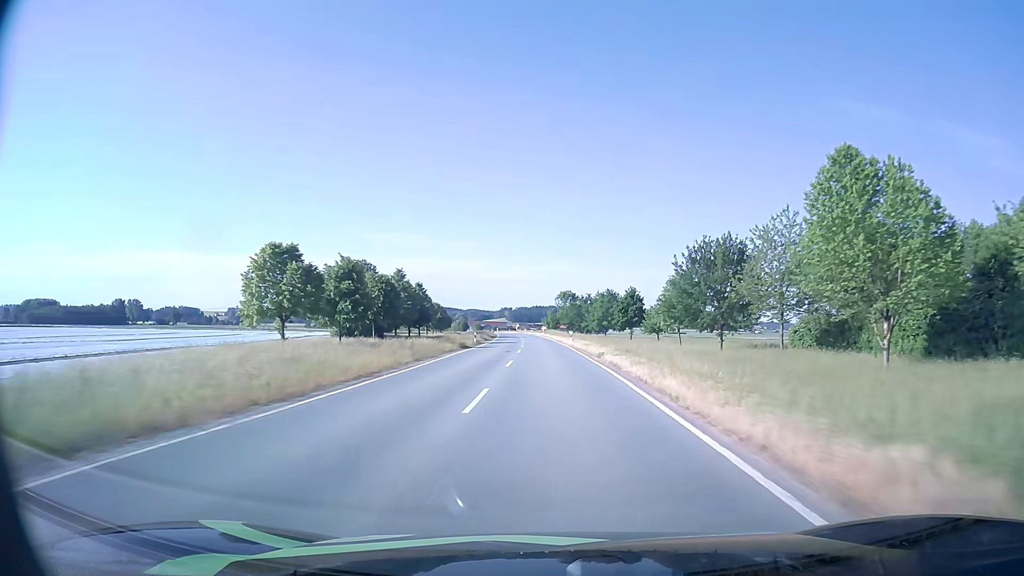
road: tertiary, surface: asphalt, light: Day
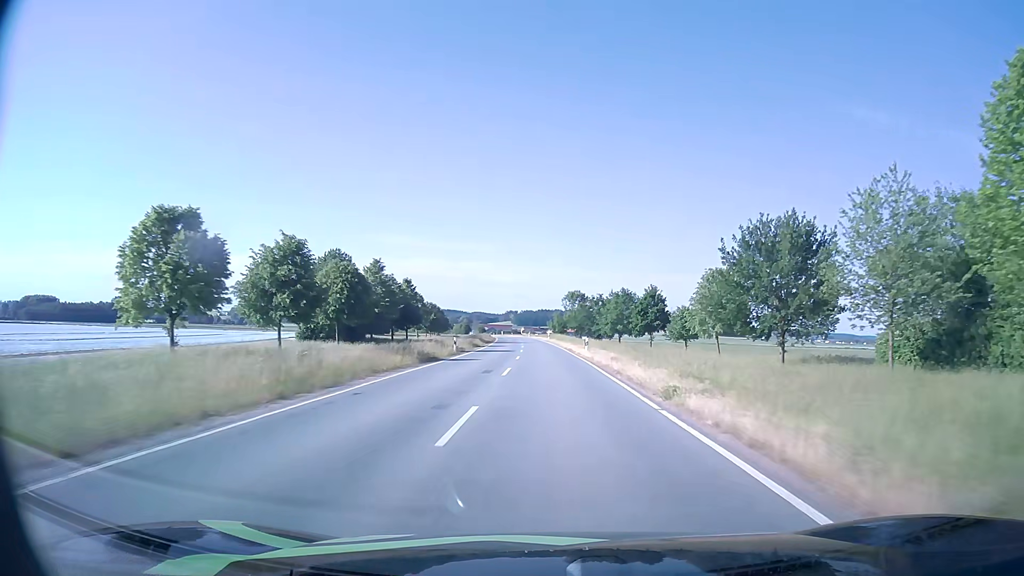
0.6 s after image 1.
(-0.1, +15.1) m; -1°
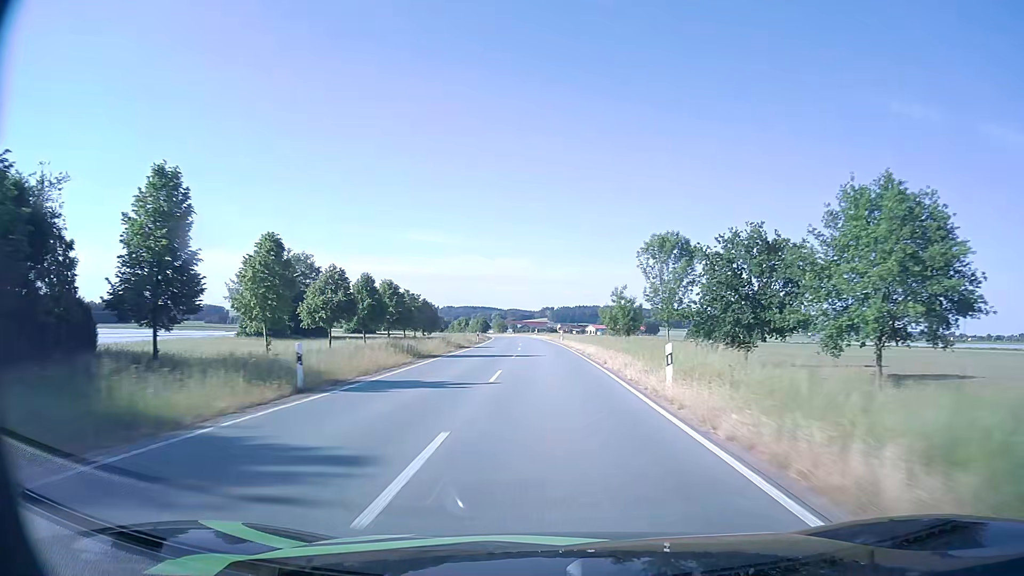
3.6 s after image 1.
(-1.4, +76.6) m; -3°
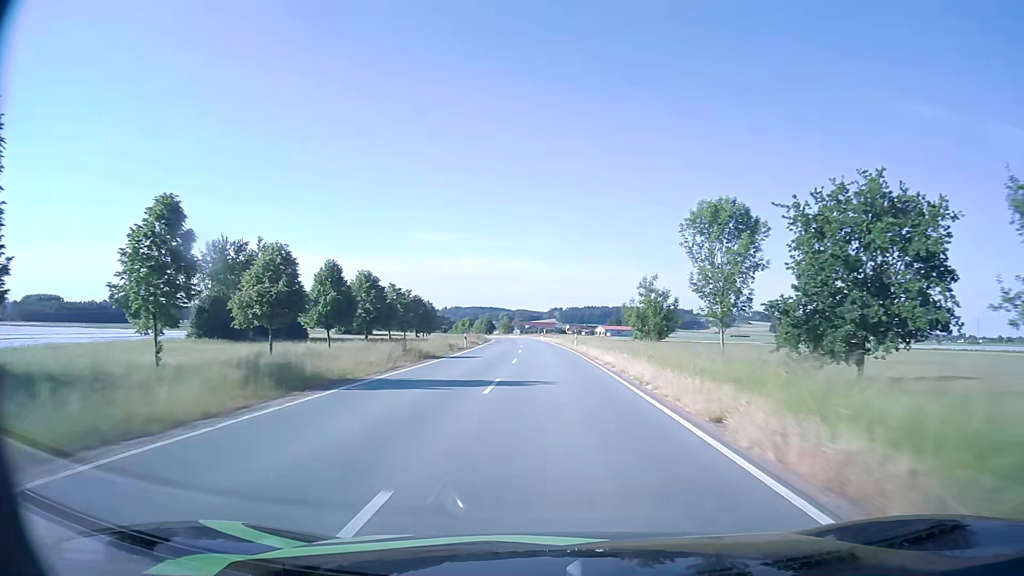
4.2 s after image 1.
(-0.1, +15.3) m; -1°
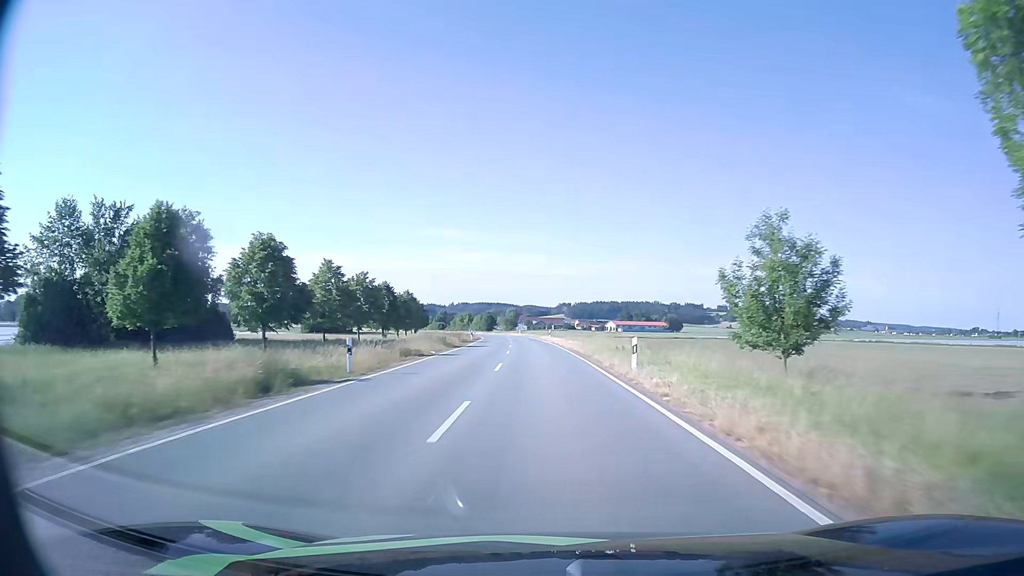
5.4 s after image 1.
(-0.1, +30.1) m; -1°
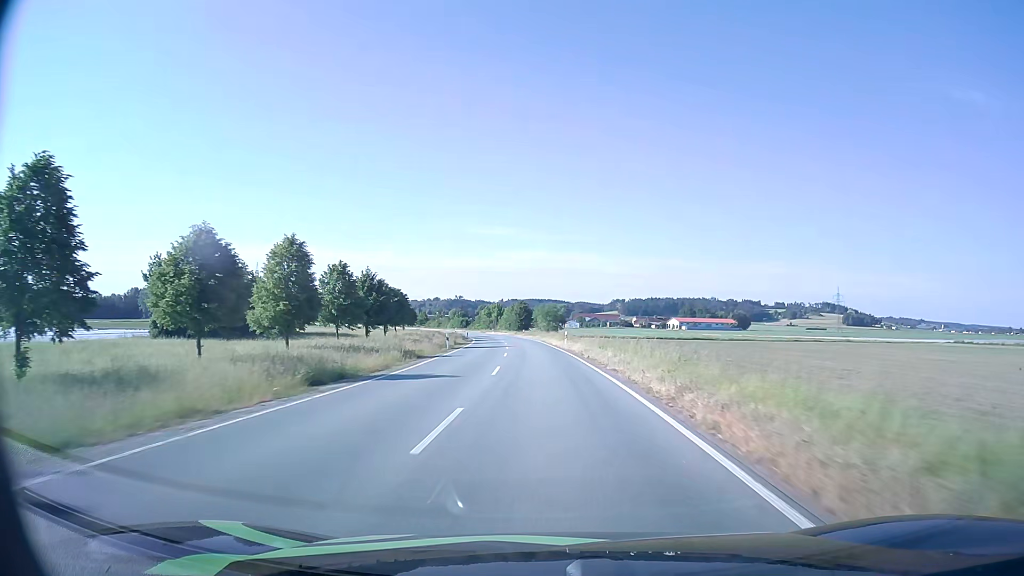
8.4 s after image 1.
(-2.6, +73.6) m; -4°
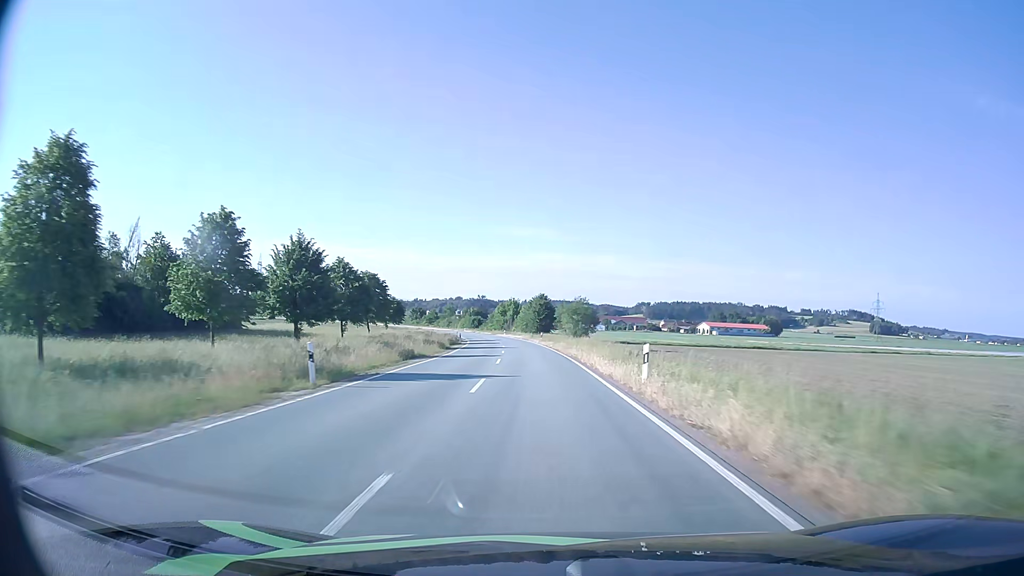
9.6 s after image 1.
(-0.6, +29.4) m; -2°
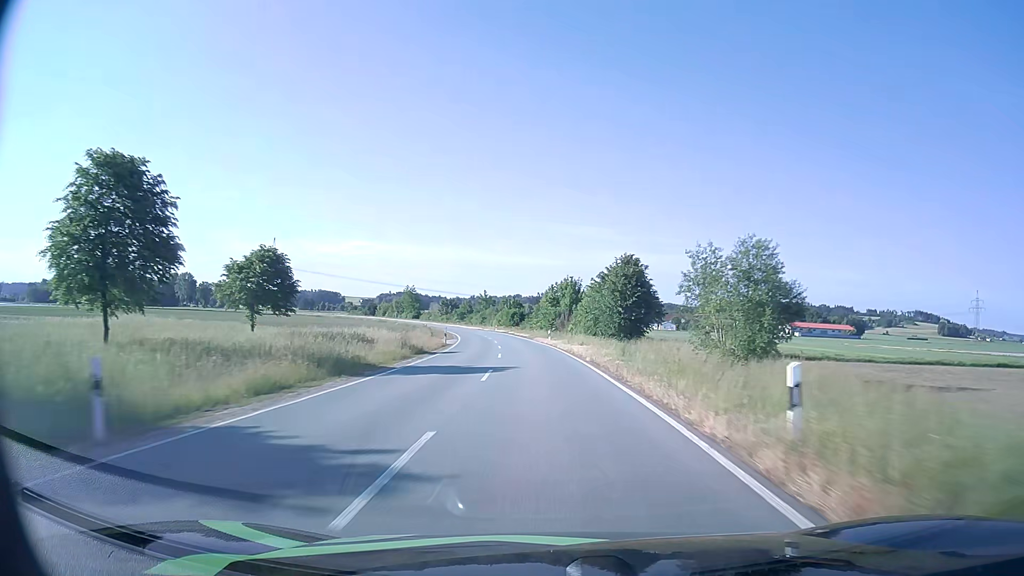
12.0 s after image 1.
(-2.5, +58.8) m; -5°
(0, +10) (0, +20) (-1, +30) (-1, +40) (-2, +50) (-3, +60) (-4, +70) (-6, +80) (-7, +90) (-9, +99) m
